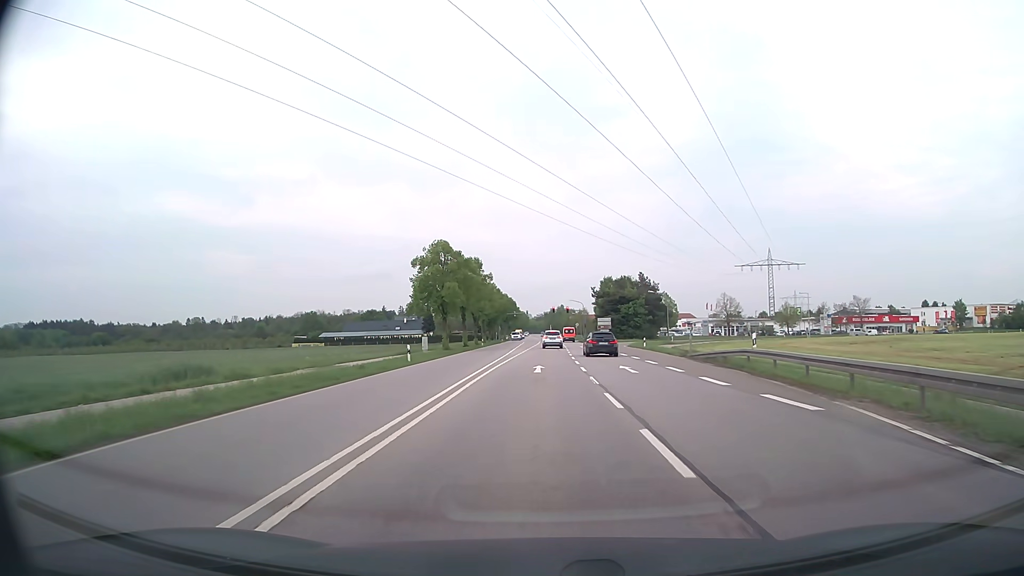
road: secondary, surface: asphalt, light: Day
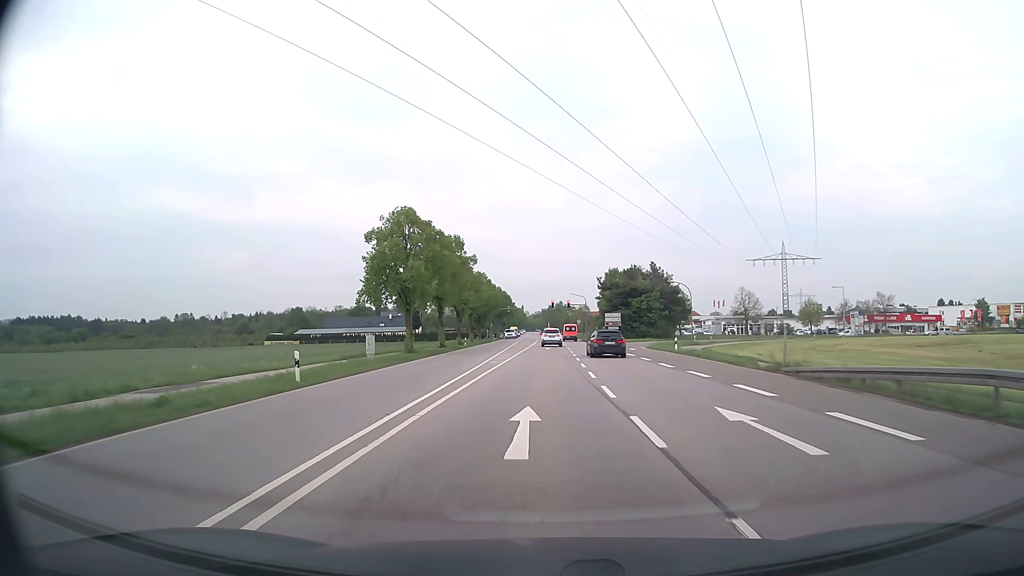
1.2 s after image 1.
(0.0, +15.9) m; 0°
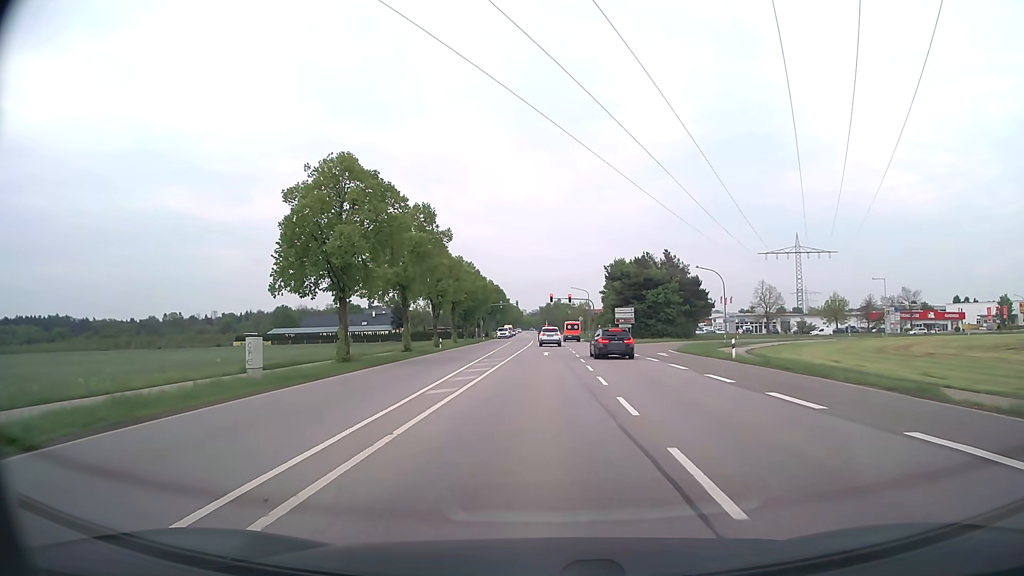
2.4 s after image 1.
(0.0, +14.9) m; 0°
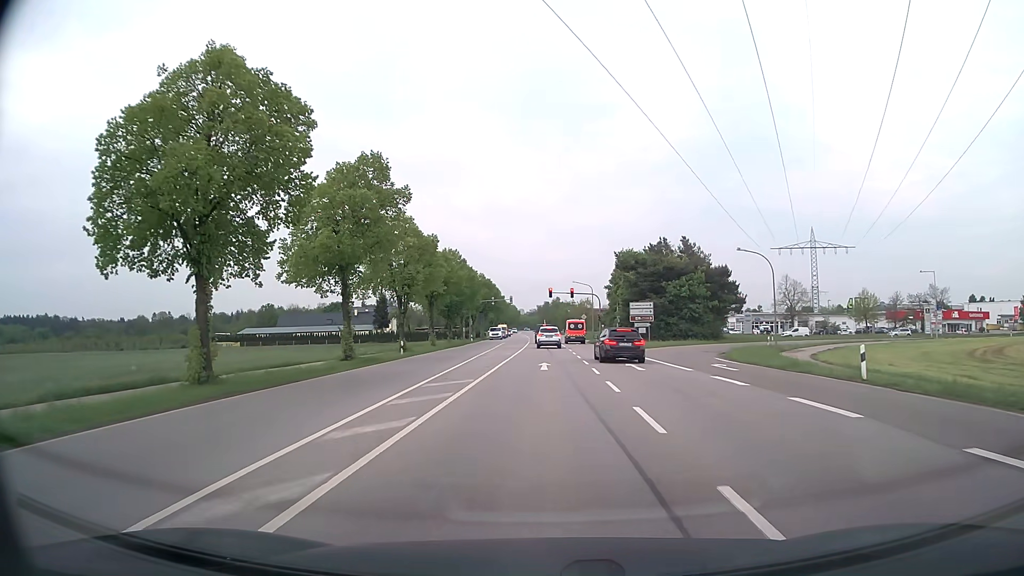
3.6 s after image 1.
(0.0, +13.8) m; 0°
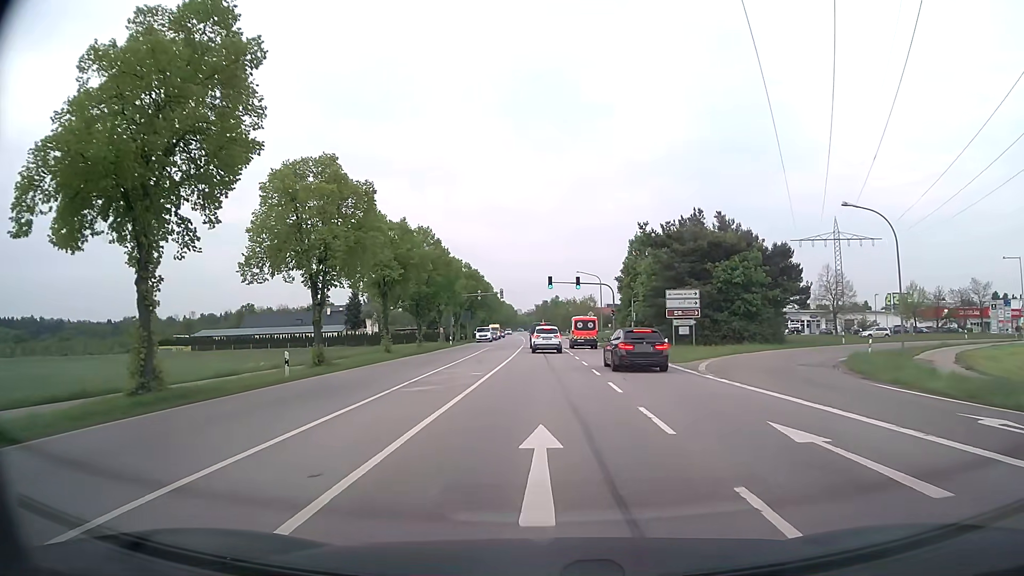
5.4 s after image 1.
(0.0, +17.8) m; 0°
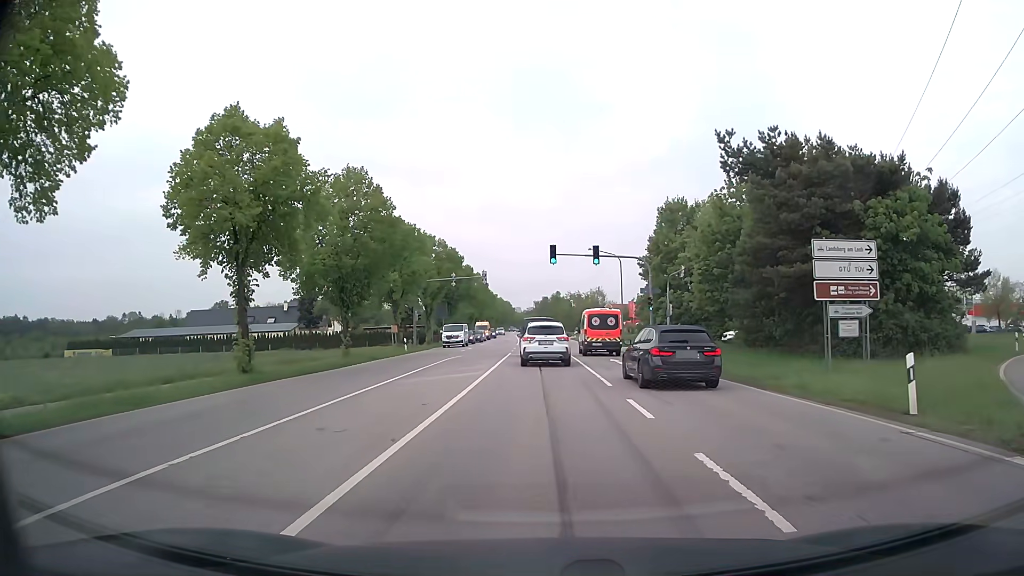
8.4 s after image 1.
(+0.1, +22.0) m; 0°
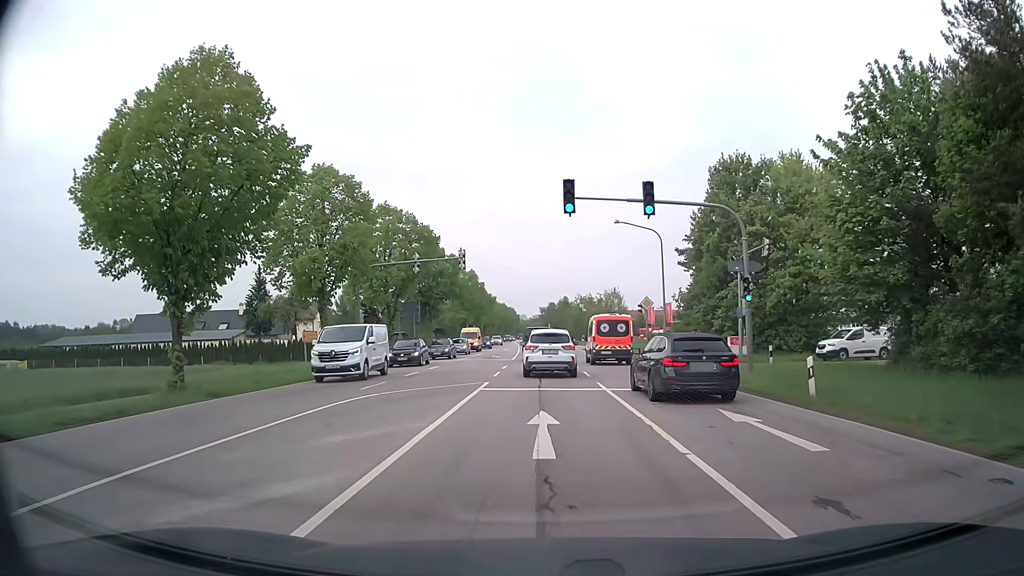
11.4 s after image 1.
(-0.1, +19.4) m; -1°
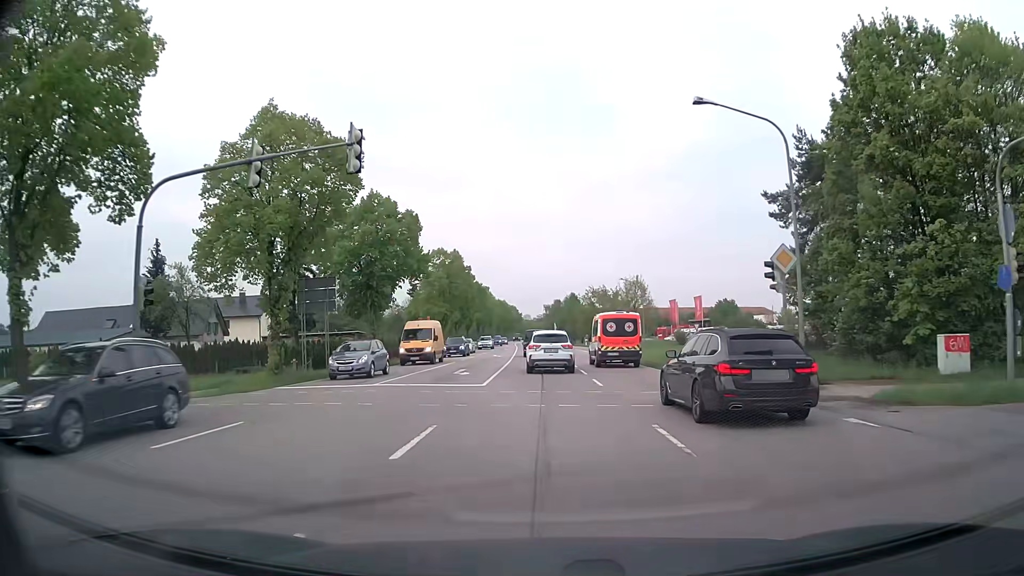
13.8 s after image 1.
(-0.1, +23.1) m; 0°
(0, +10) (0, +20) (0, +30) (0, +40) (-1, +50) (-1, +60) (-2, +70) (-2, +80) (-2, +90) (-3, +100) m
